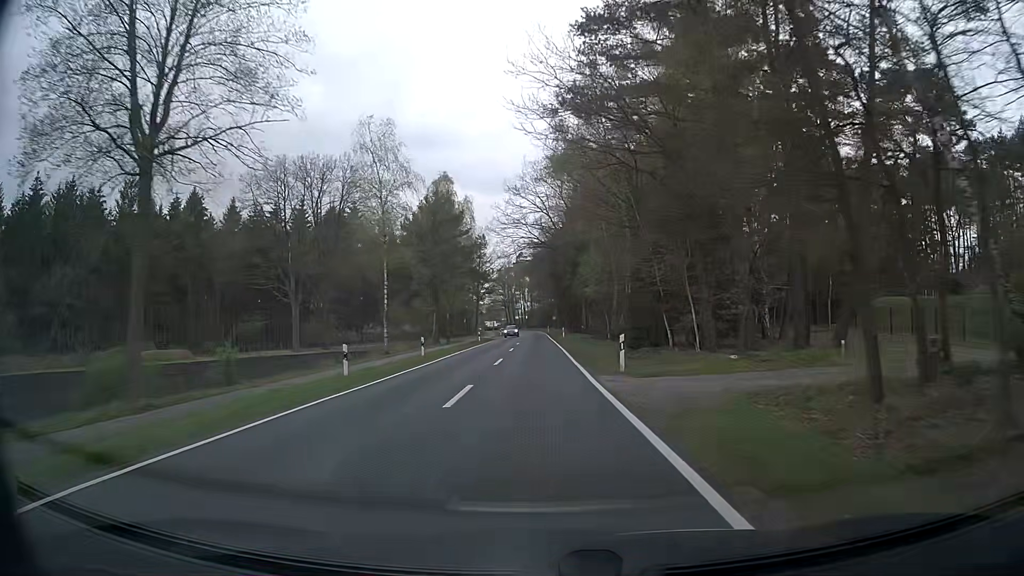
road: secondary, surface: asphalt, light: Day
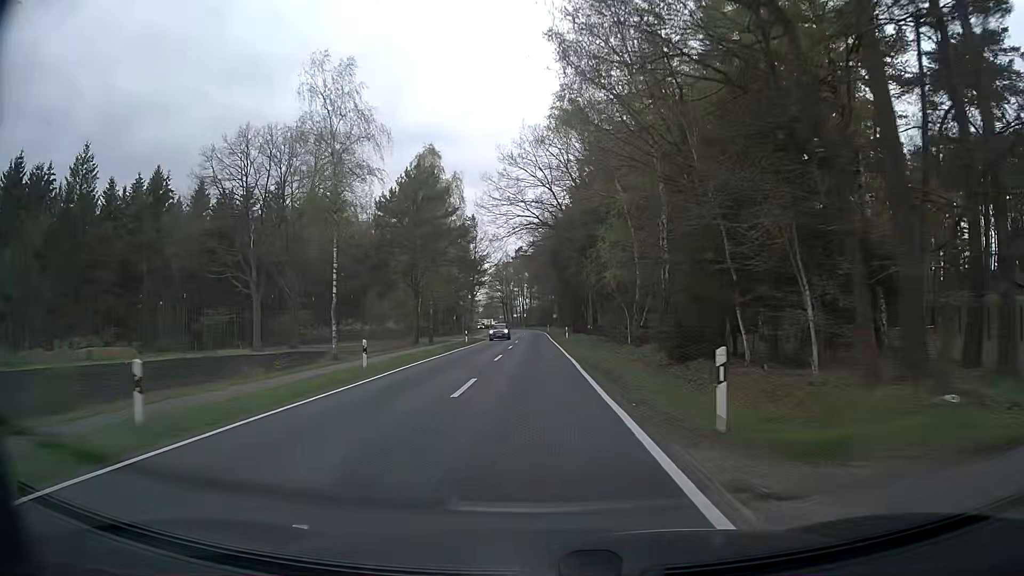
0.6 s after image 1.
(0.0, +10.8) m; 0°
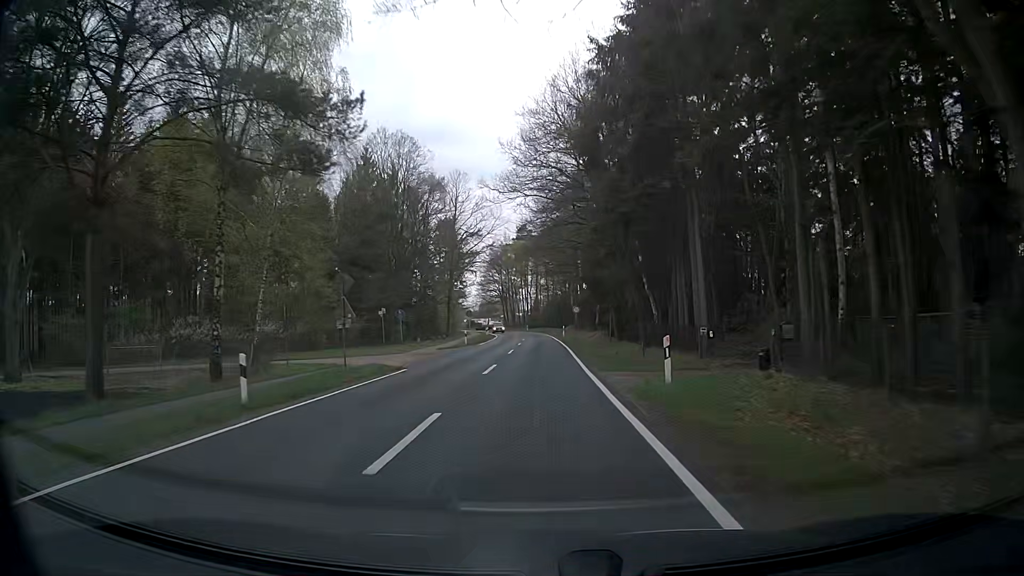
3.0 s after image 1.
(-0.2, +43.0) m; -1°
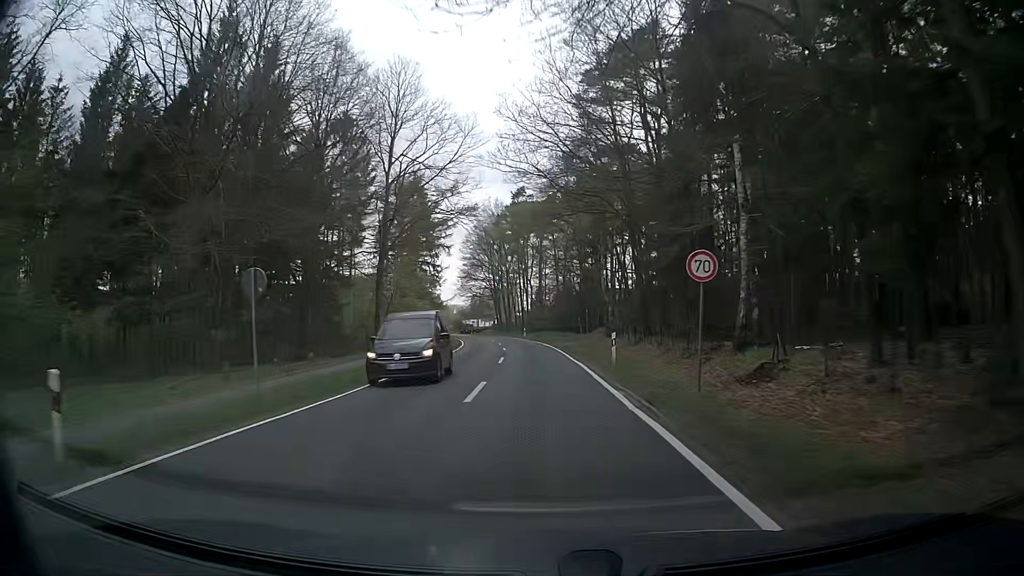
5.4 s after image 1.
(+0.3, +42.9) m; 0°
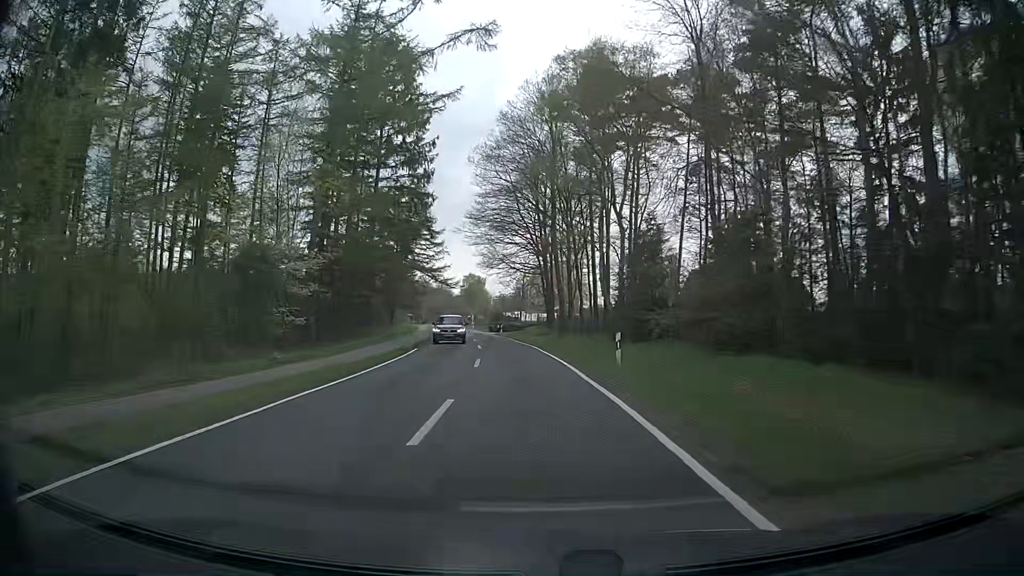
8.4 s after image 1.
(-1.6, +53.6) m; -5°
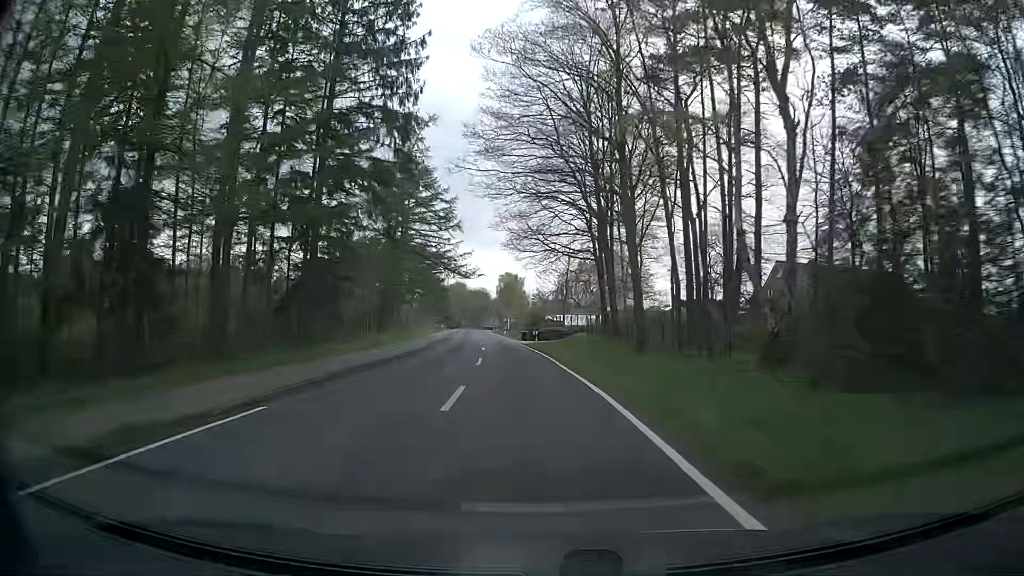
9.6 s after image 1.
(-0.6, +21.5) m; -3°
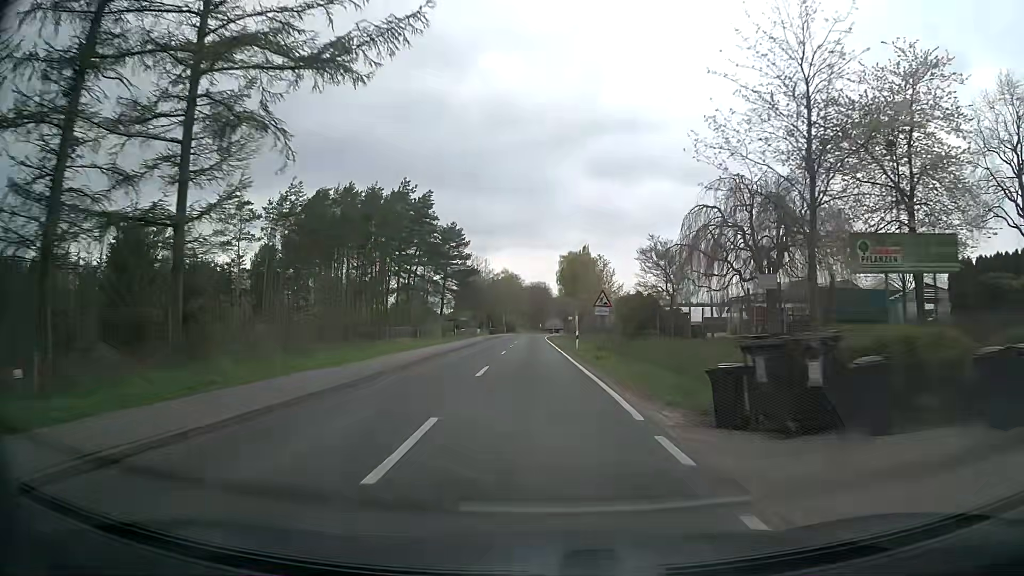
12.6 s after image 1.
(-3.8, +53.5) m; -6°
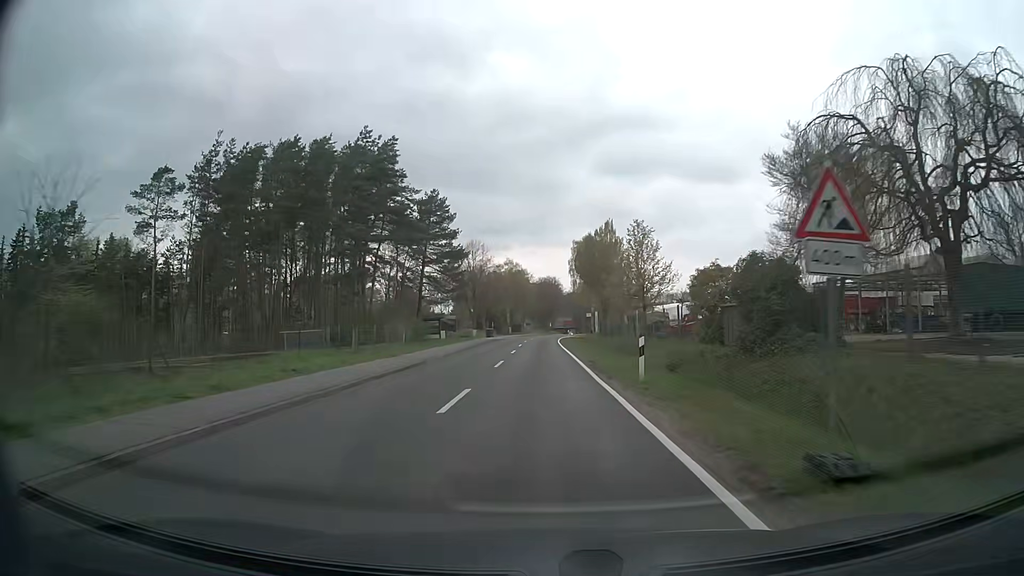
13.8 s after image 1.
(-0.1, +21.5) m; 0°
(0, +10) (0, +20) (0, +30) (0, +40) (0, +50) (0, +60) (0, +70) (+1, +80) (+2, +90) (+3, +100) m
